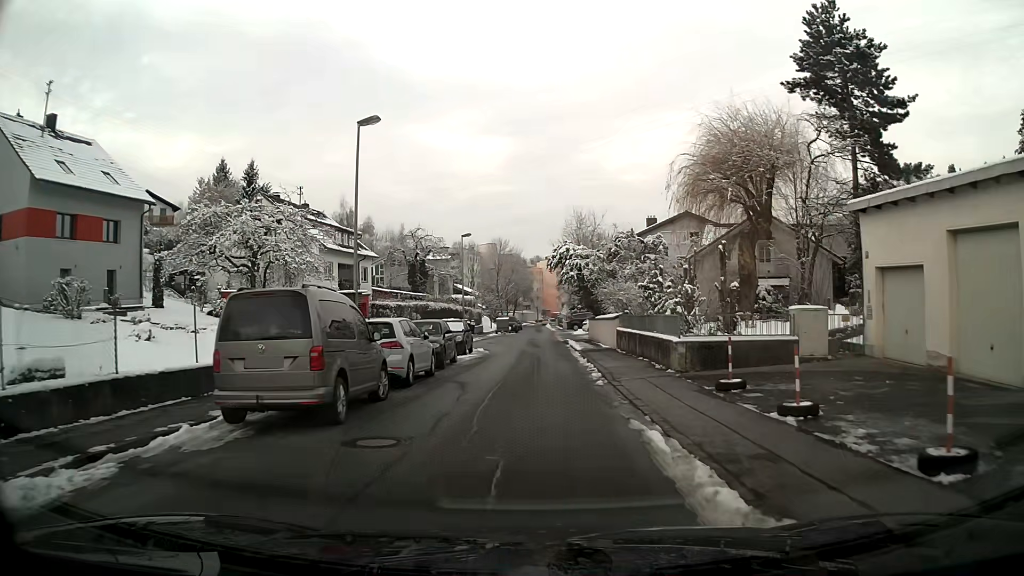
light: Day
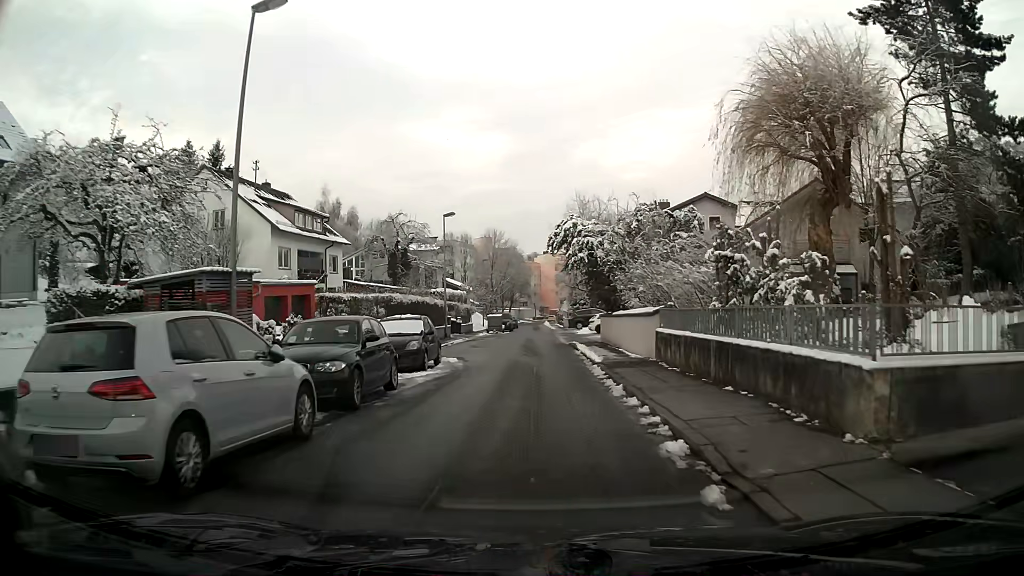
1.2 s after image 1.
(0.0, +9.3) m; 0°
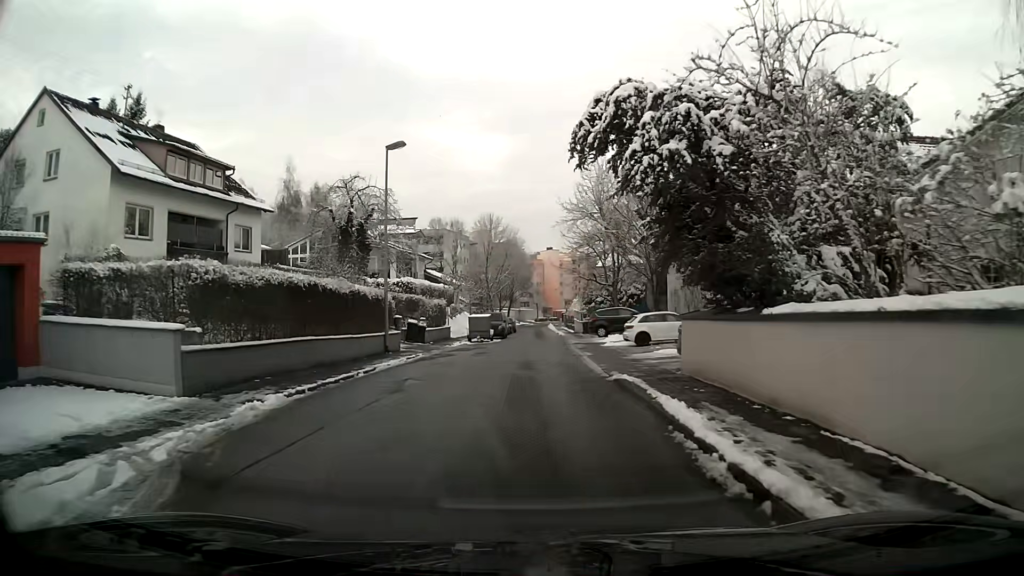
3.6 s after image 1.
(-0.1, +18.3) m; 0°
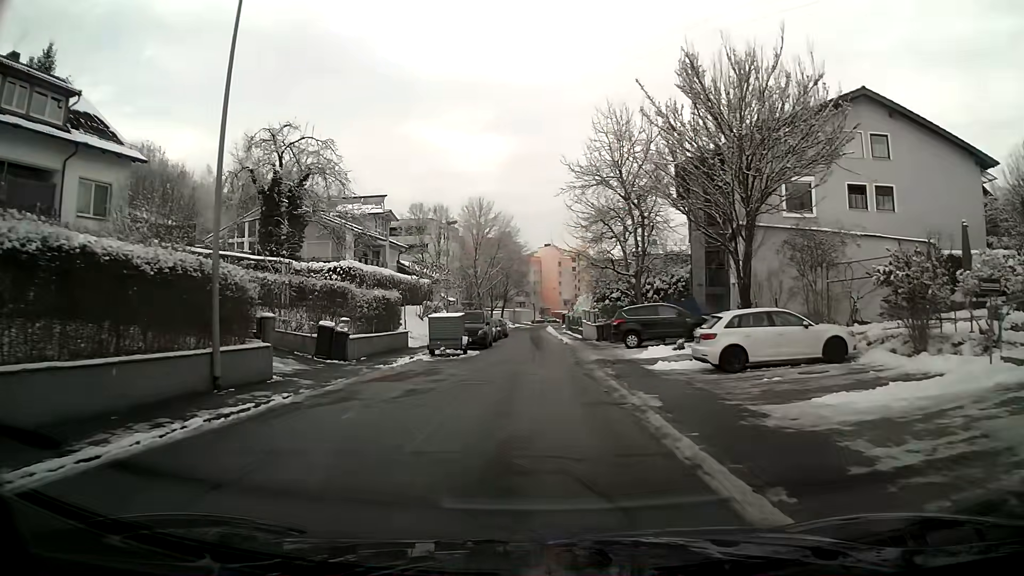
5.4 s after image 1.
(0.0, +14.3) m; 0°
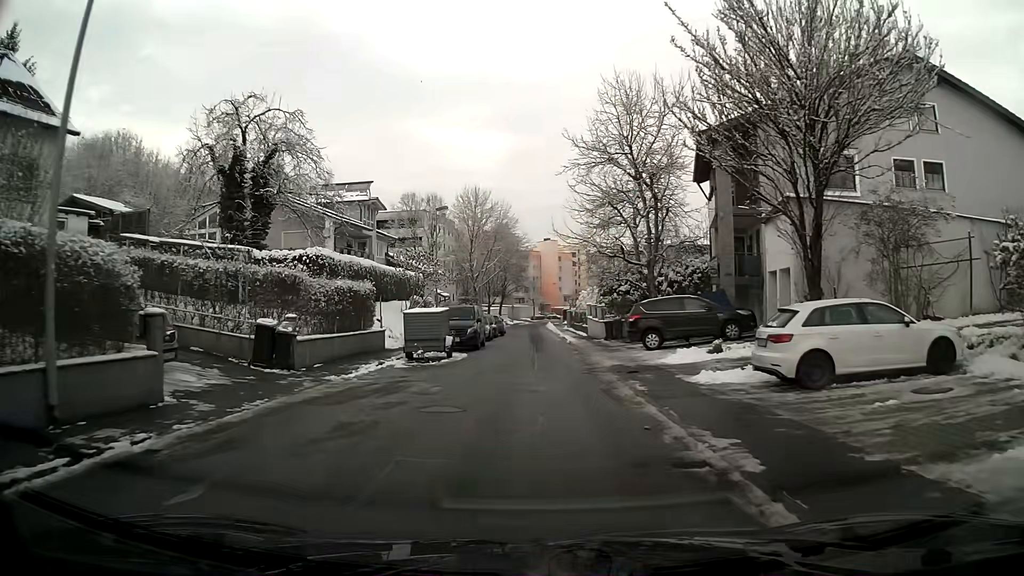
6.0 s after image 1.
(0.0, +4.9) m; 0°
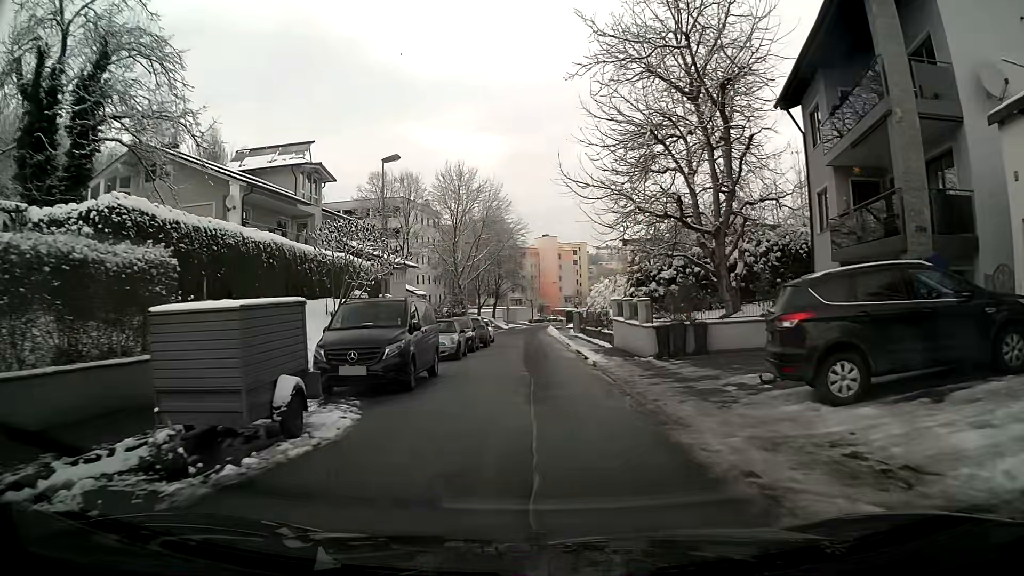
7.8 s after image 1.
(0.0, +14.5) m; 0°
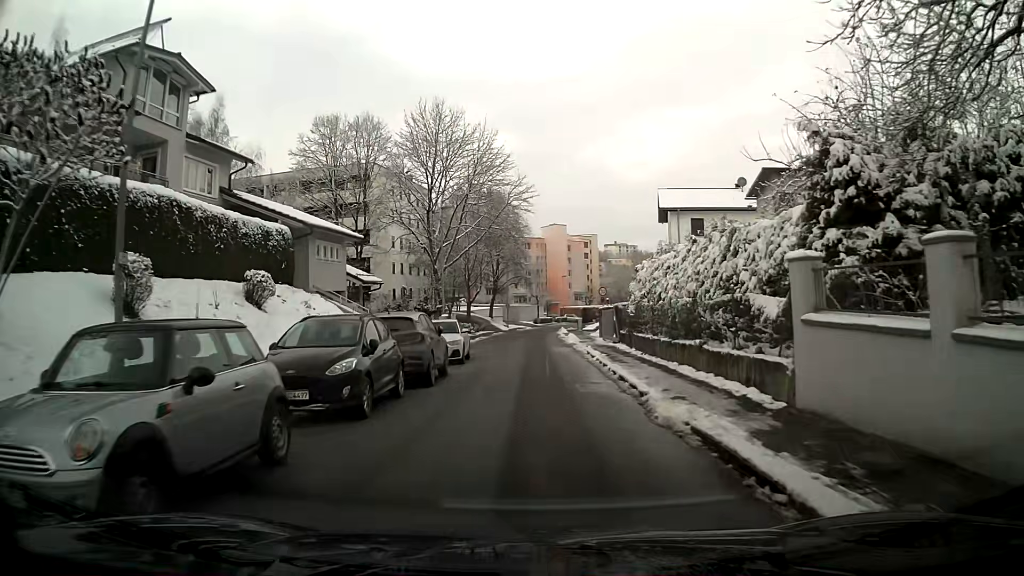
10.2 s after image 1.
(-0.2, +19.1) m; -1°
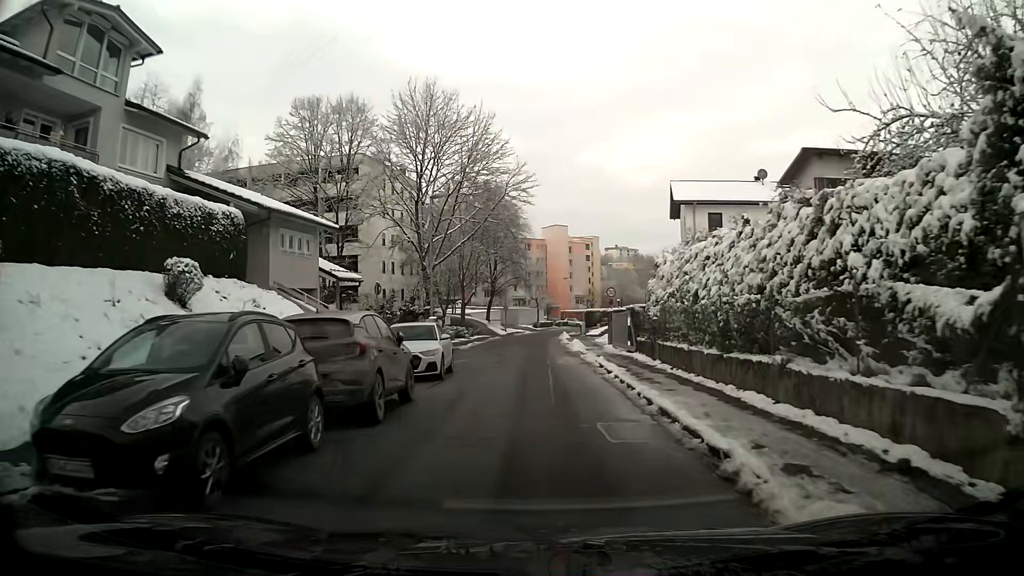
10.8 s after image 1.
(0.0, +4.8) m; 0°
